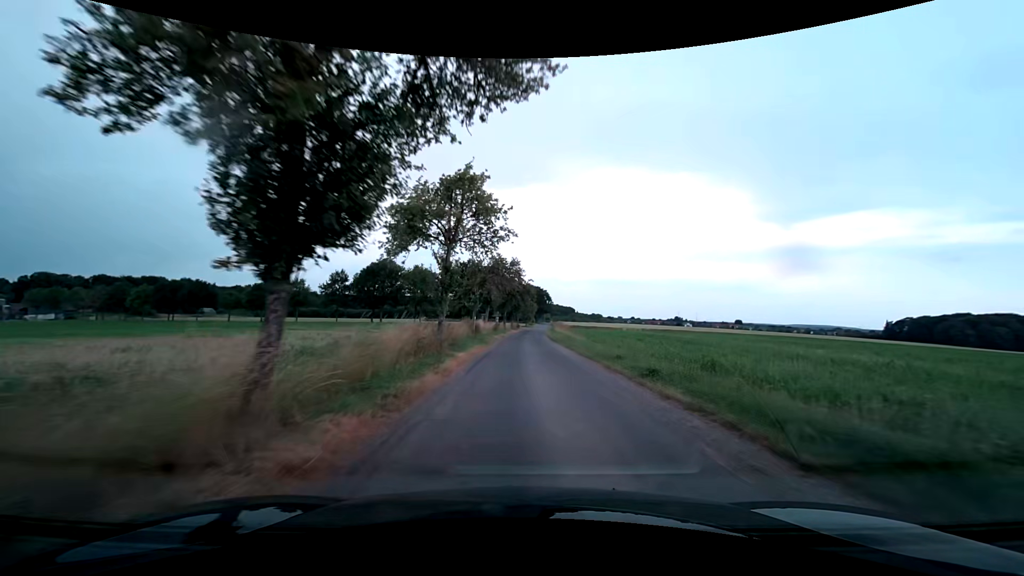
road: unclassified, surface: asphalt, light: Day
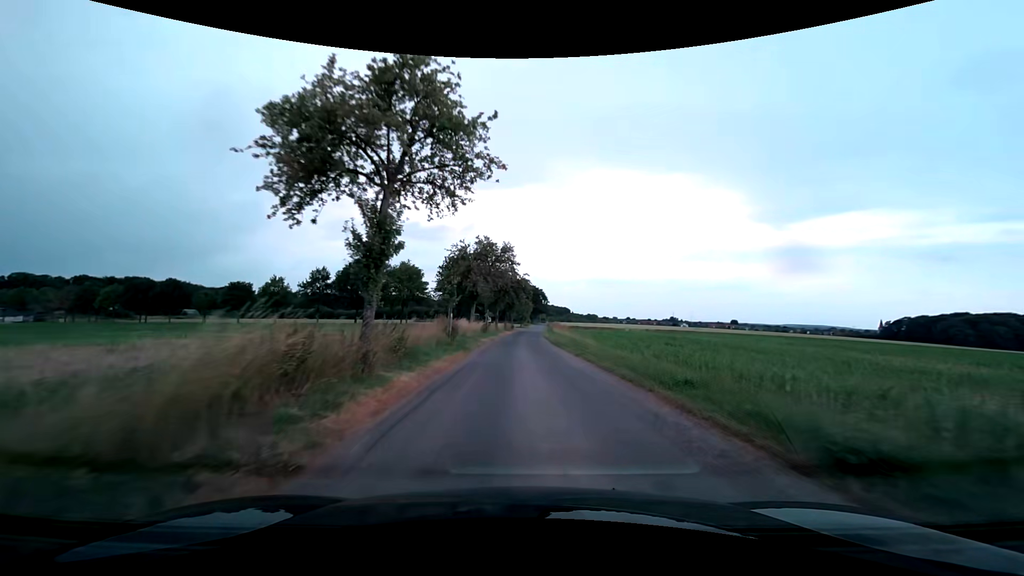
(+0.1, +8.3) m; +1°
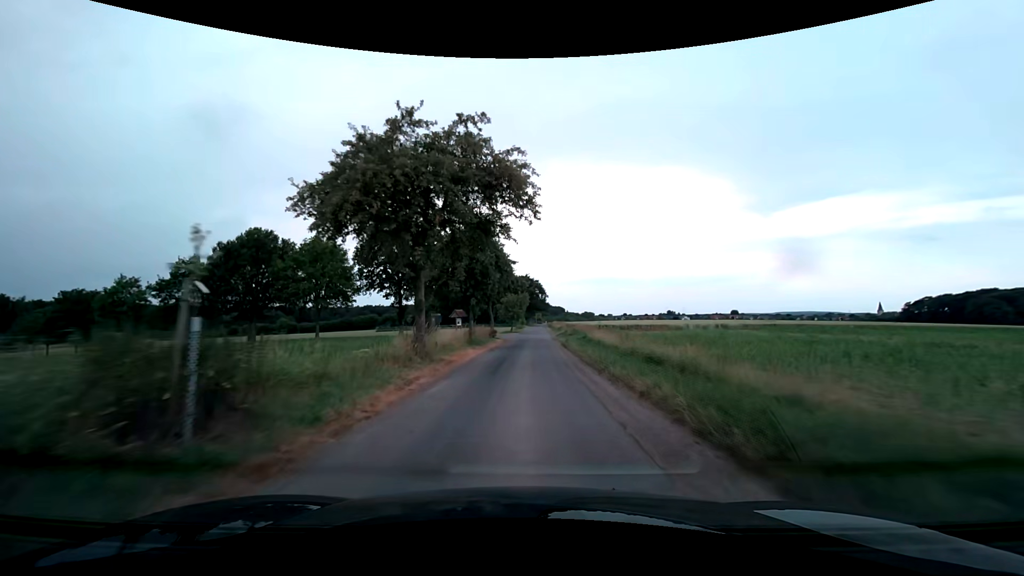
(+0.2, +43.1) m; +1°
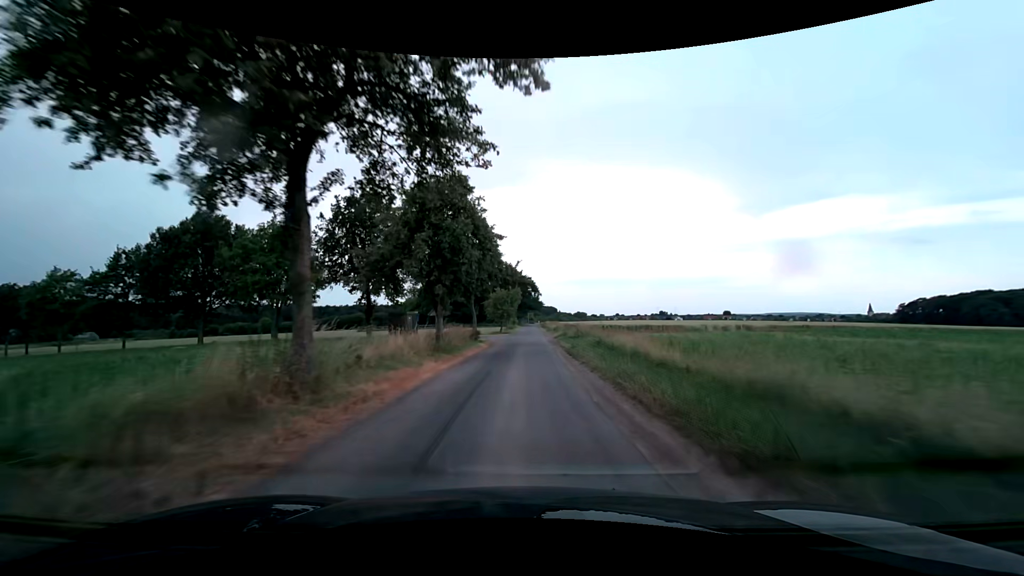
(+0.1, +8.9) m; +1°
(0, +10) (0, +20) (0, +30) (+1, +40) (+1, +50) (+1, +60) (+1, +70) (+1, +80) (+2, +90) (+2, +100) m
